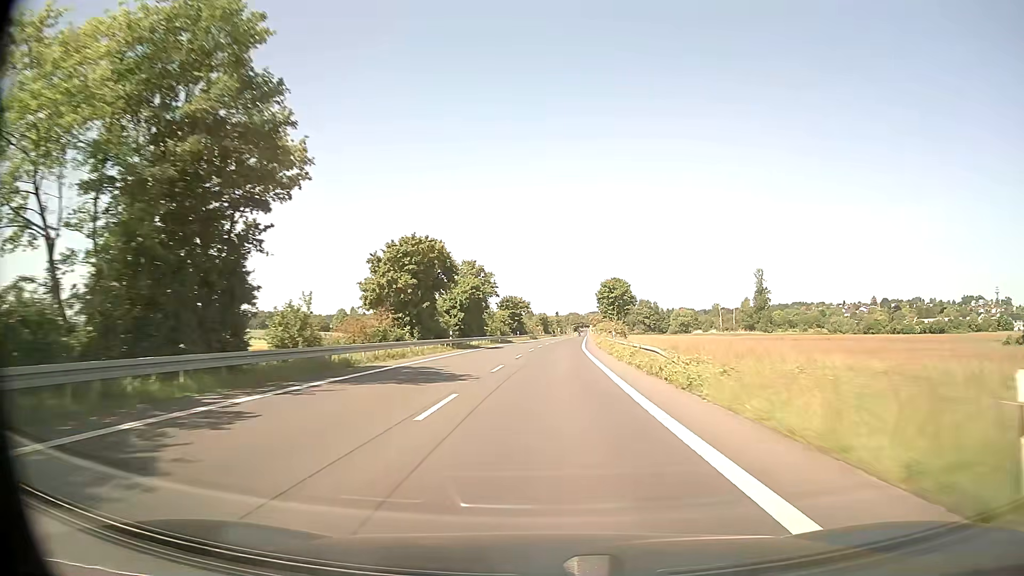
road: secondary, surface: asphalt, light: Day
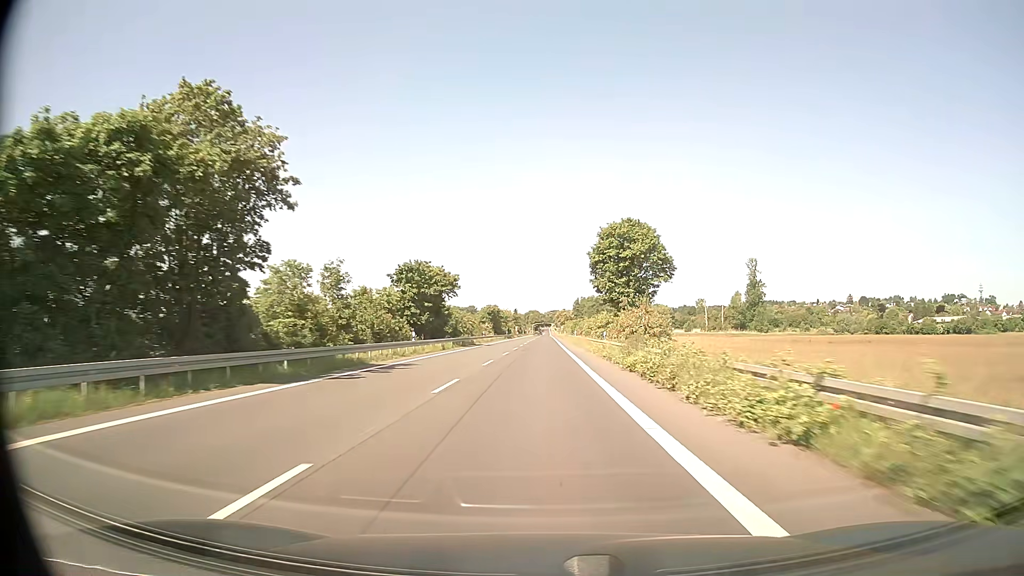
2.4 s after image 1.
(+1.7, +55.0) m; +3°
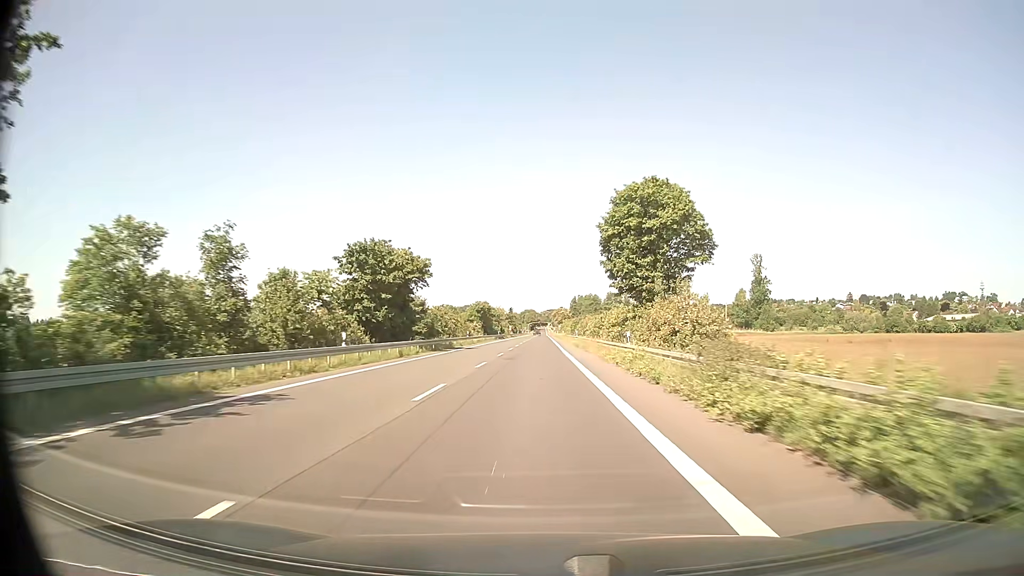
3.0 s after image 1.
(+0.1, +13.5) m; 0°
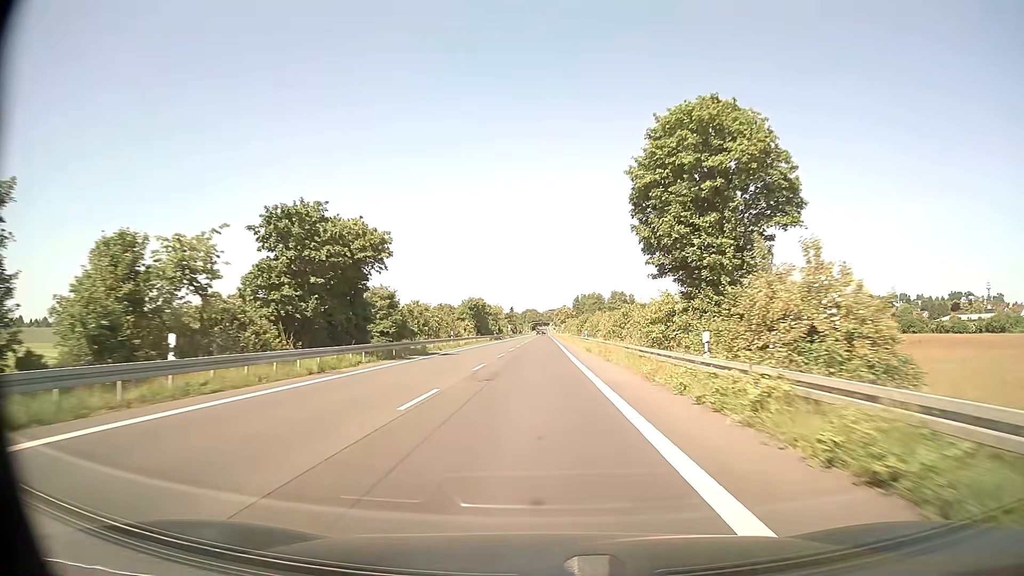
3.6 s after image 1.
(0.0, +13.3) m; 0°
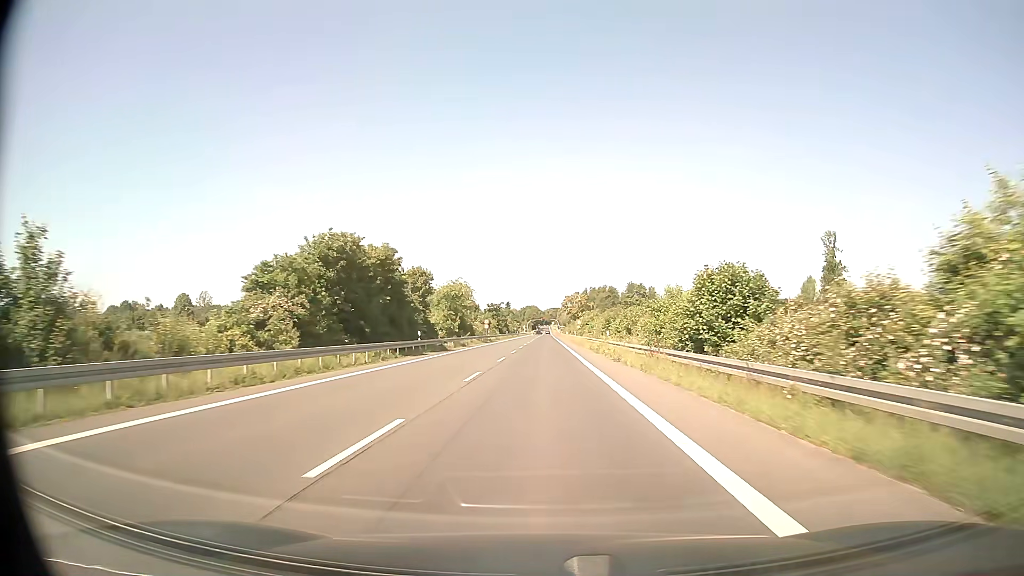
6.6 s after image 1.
(-0.2, +65.0) m; 0°
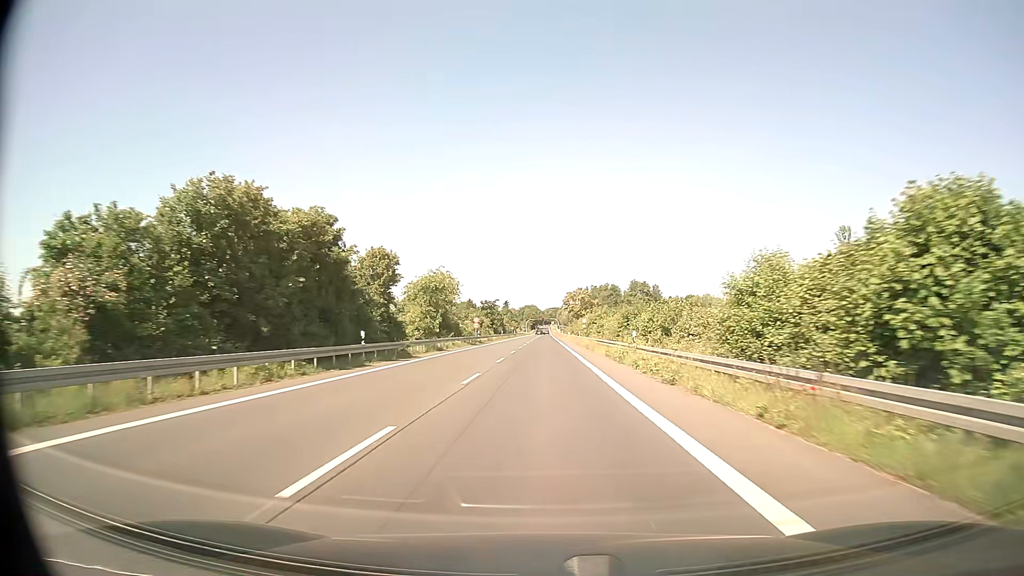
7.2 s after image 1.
(0.0, +12.7) m; 0°
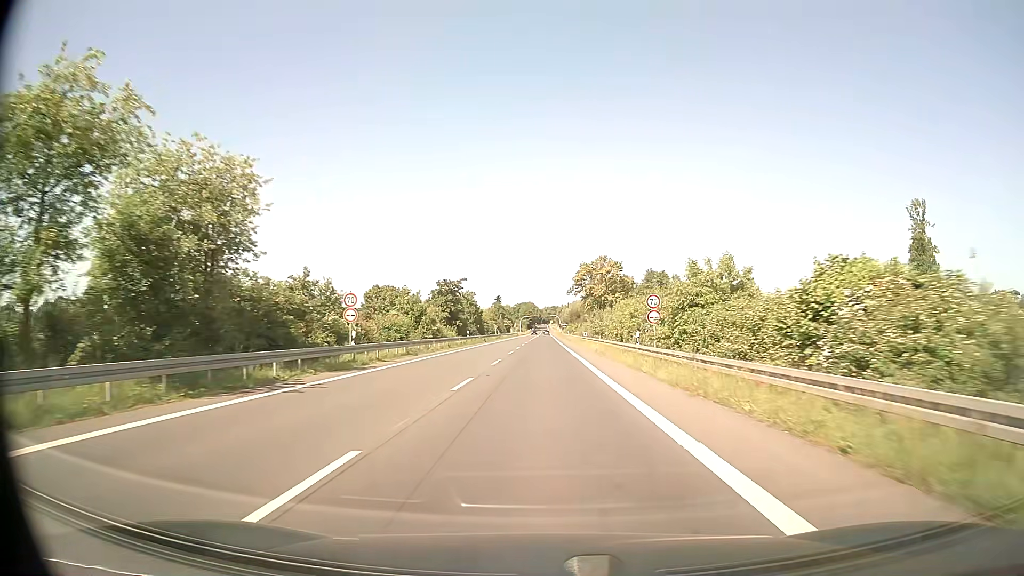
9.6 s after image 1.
(0.0, +49.6) m; 0°
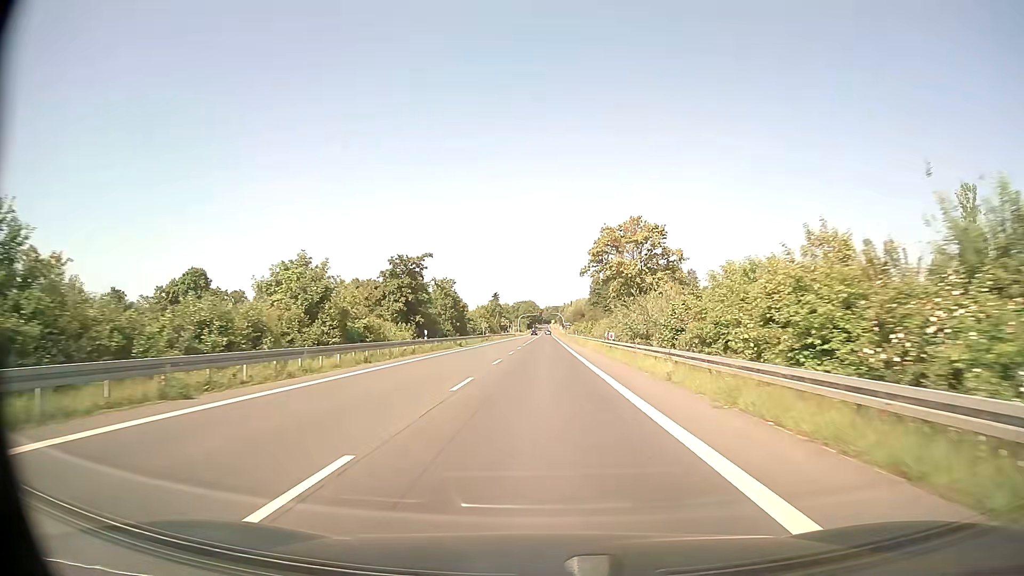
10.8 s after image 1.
(0.0, +24.2) m; 0°
(0, +10) (0, +20) (0, +30) (0, +40) (0, +50) (0, +60) (0, +70) (0, +80) (0, +90) (0, +100) m
